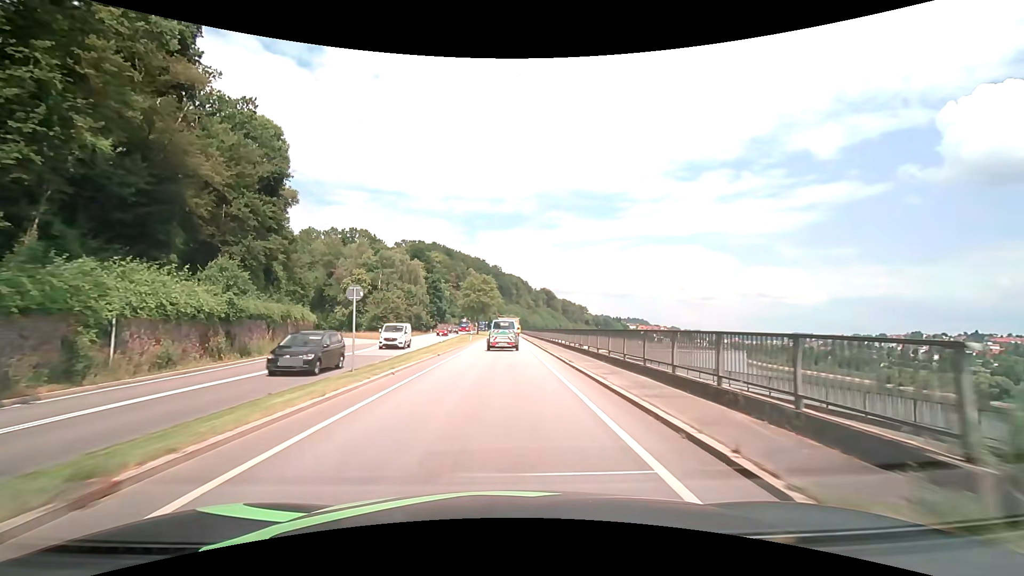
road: primary_link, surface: asphalt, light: Day
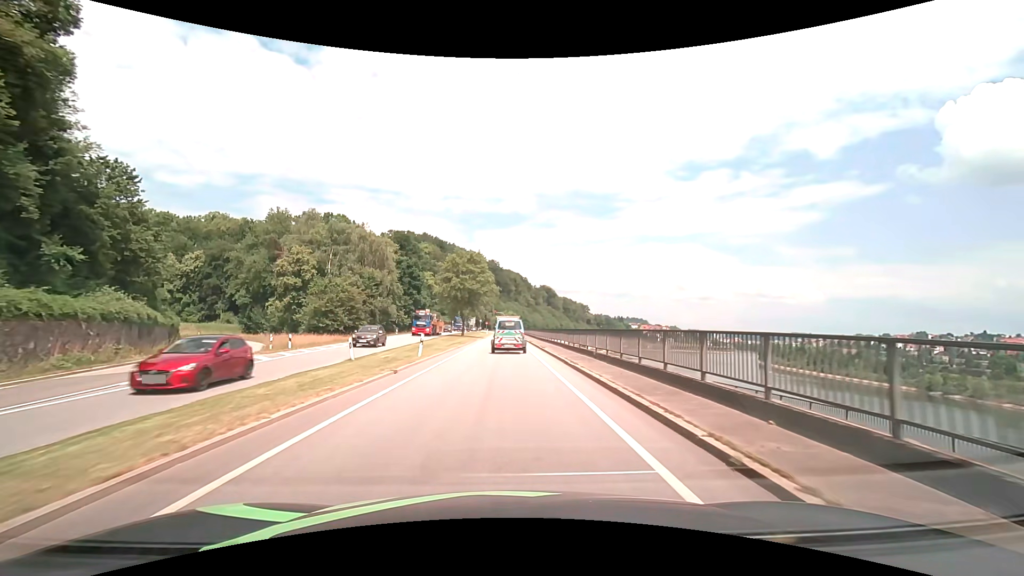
(-0.1, +29.3) m; 0°
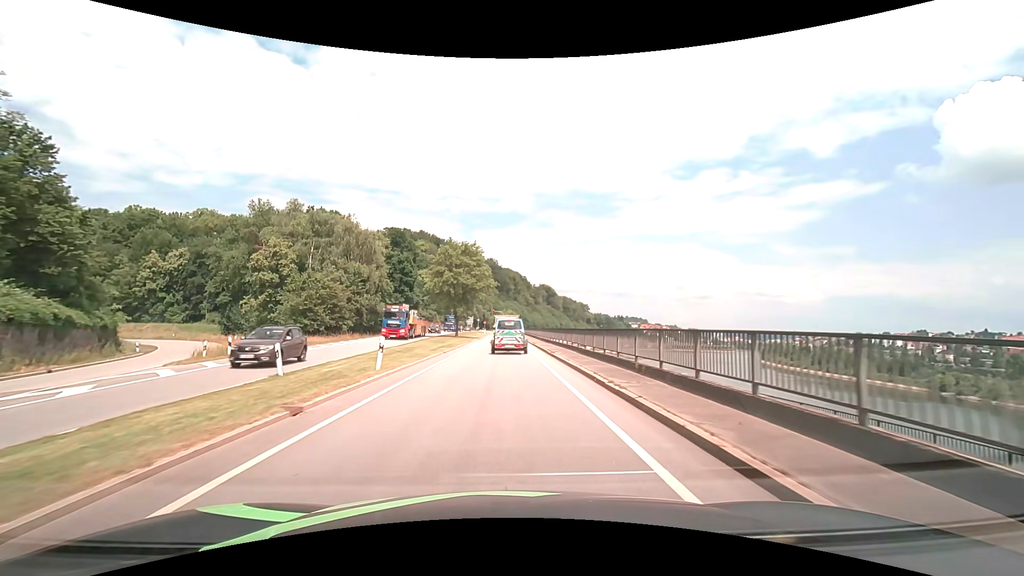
(0.0, +7.0) m; 0°
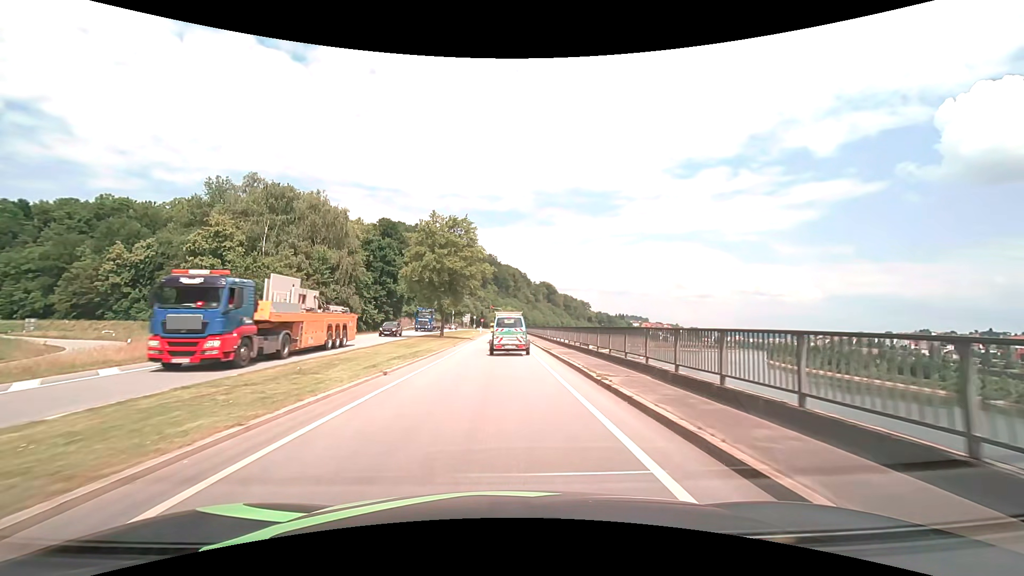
(0.0, +13.3) m; 0°
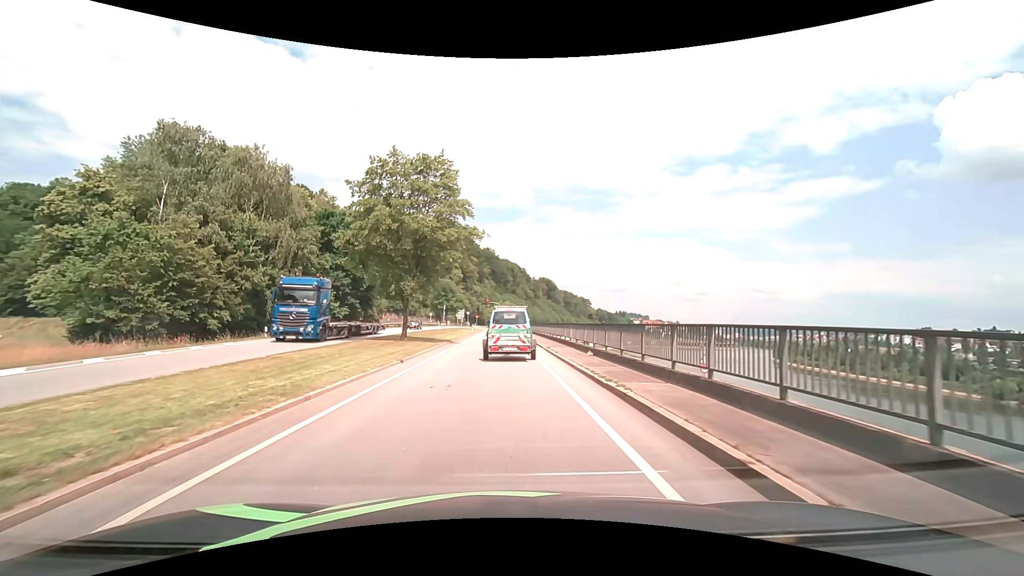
(0.0, +16.3) m; 0°
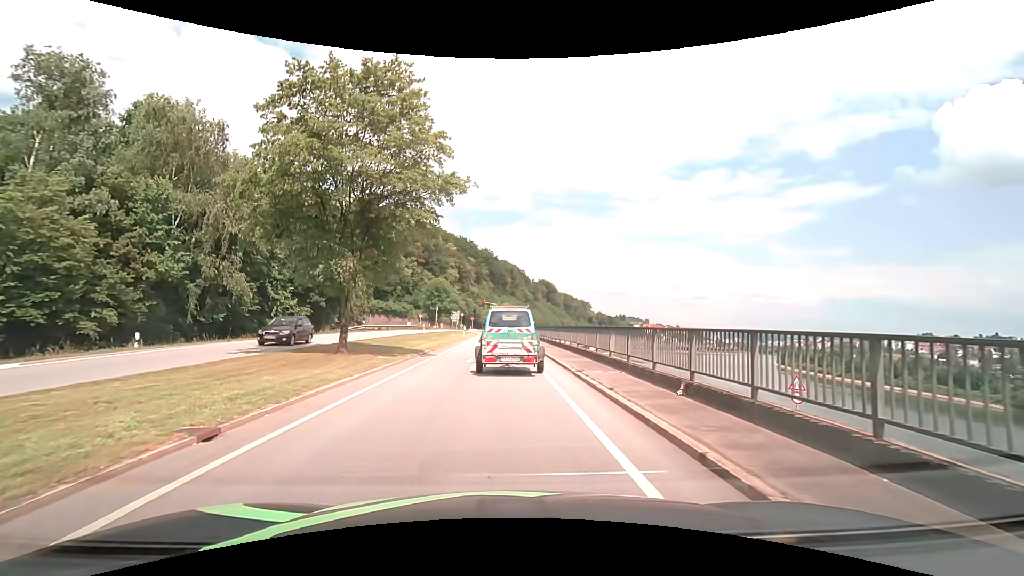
(+0.1, +10.8) m; +1°
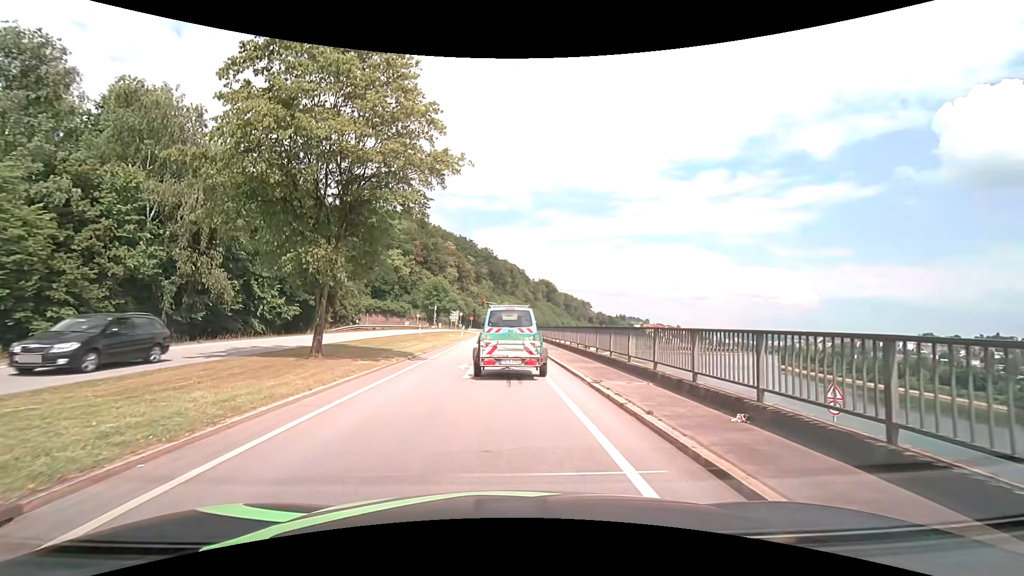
(0.0, +2.5) m; 0°
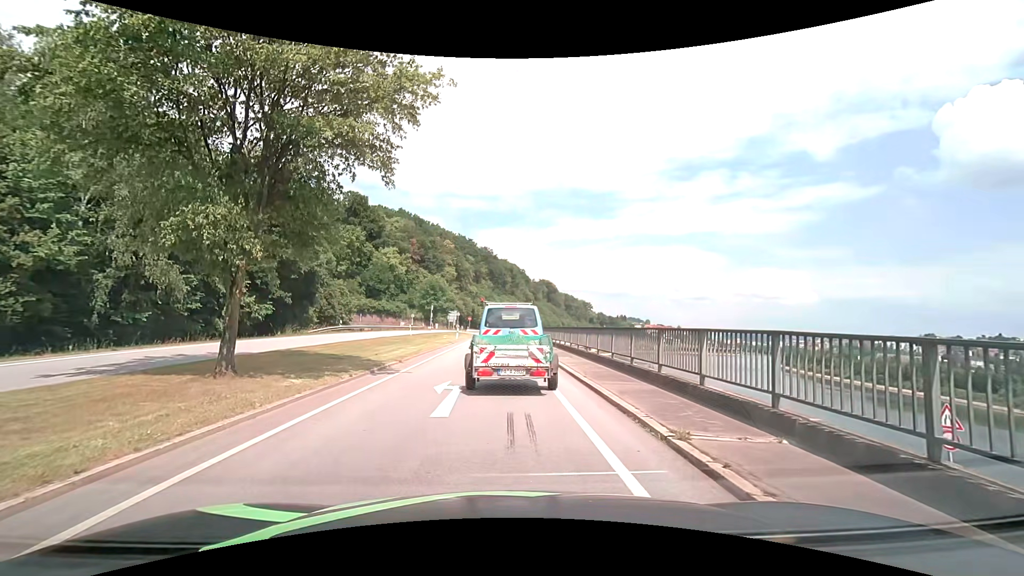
(0.0, +5.2) m; 0°
